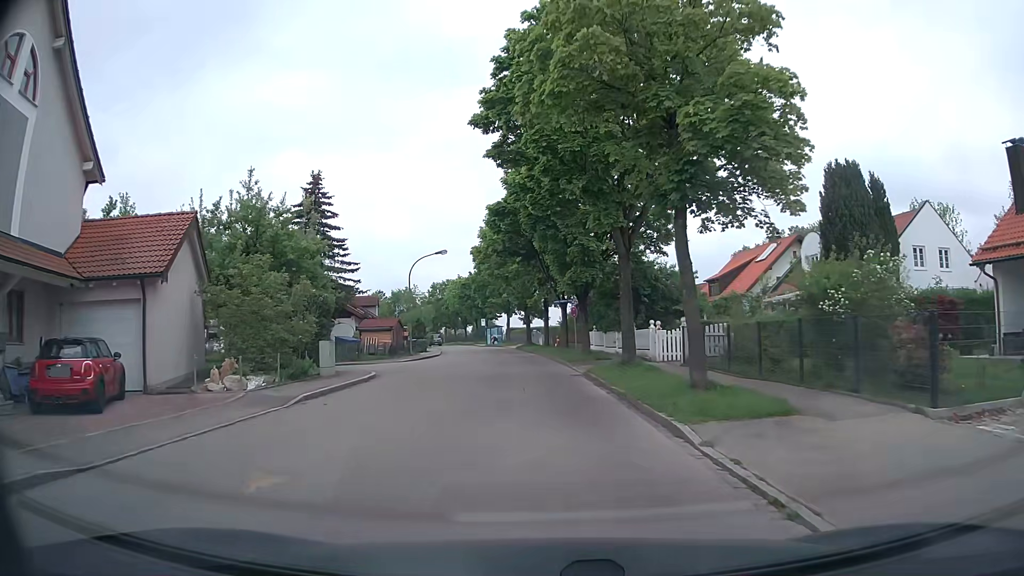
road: residential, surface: asphalt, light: Day
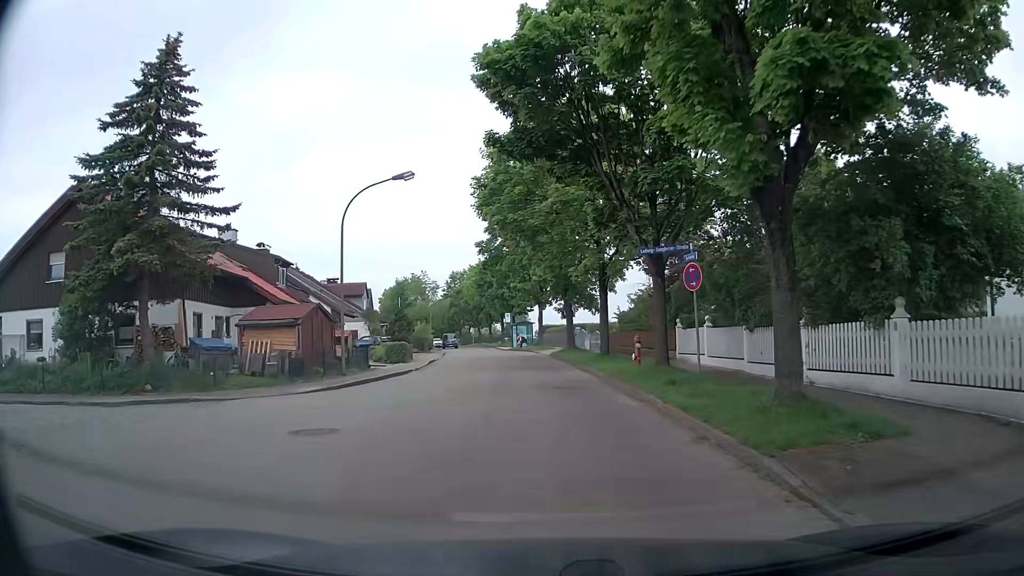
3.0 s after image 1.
(-0.6, +22.9) m; -4°
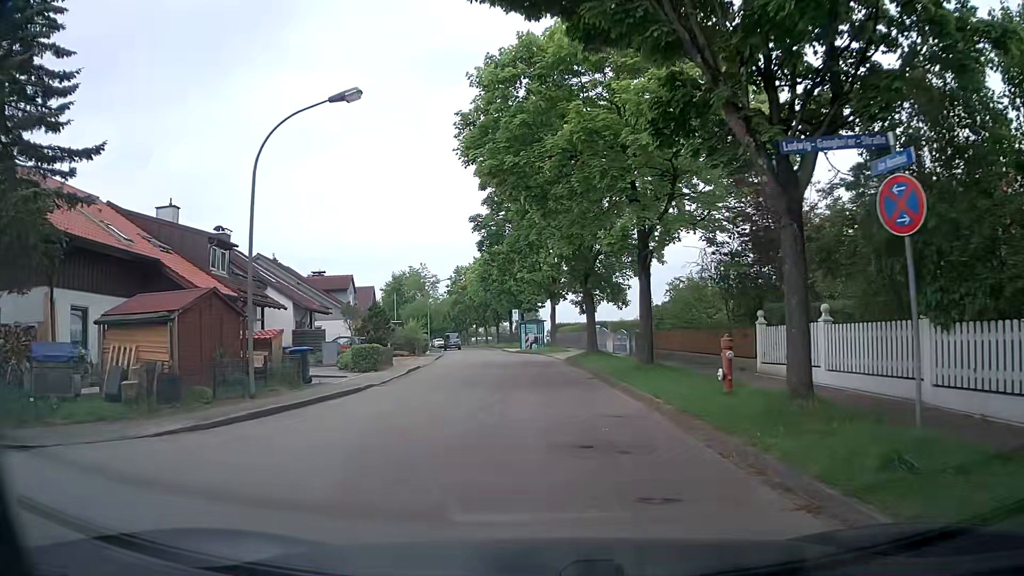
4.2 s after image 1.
(+0.1, +8.7) m; +1°
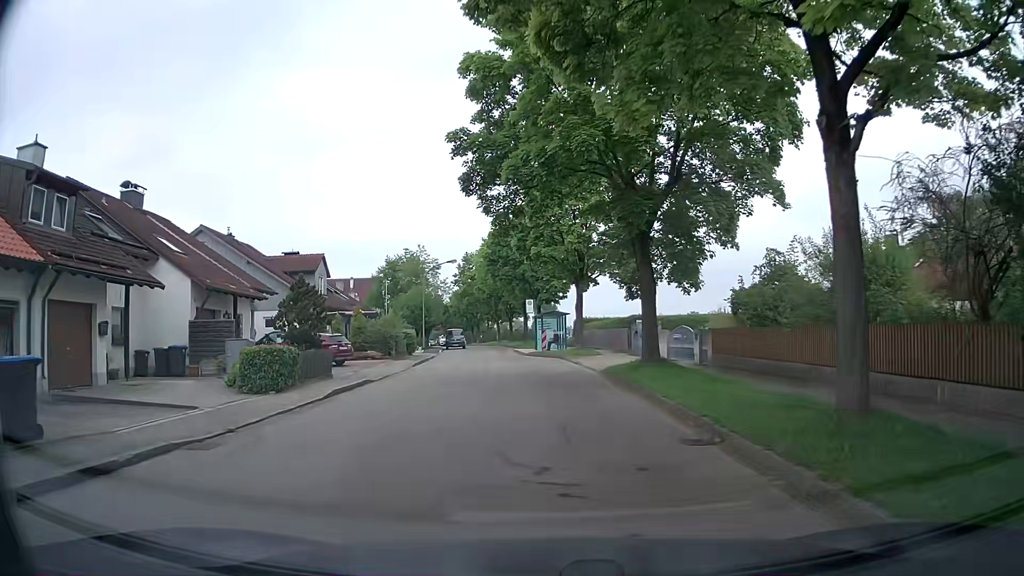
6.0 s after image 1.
(-0.4, +12.6) m; -3°
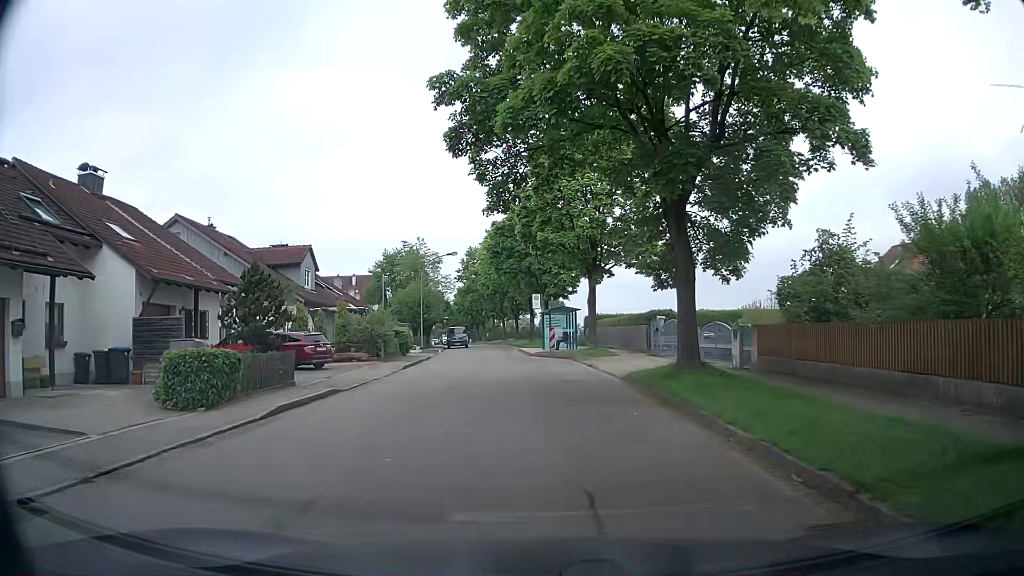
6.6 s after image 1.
(0.0, +4.1) m; 0°
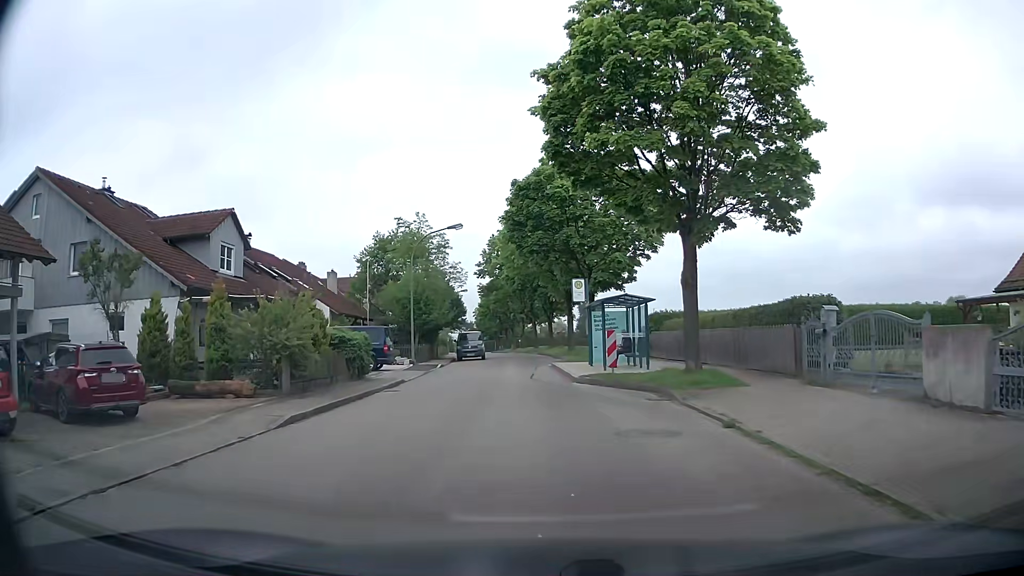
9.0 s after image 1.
(-0.5, +15.4) m; -5°
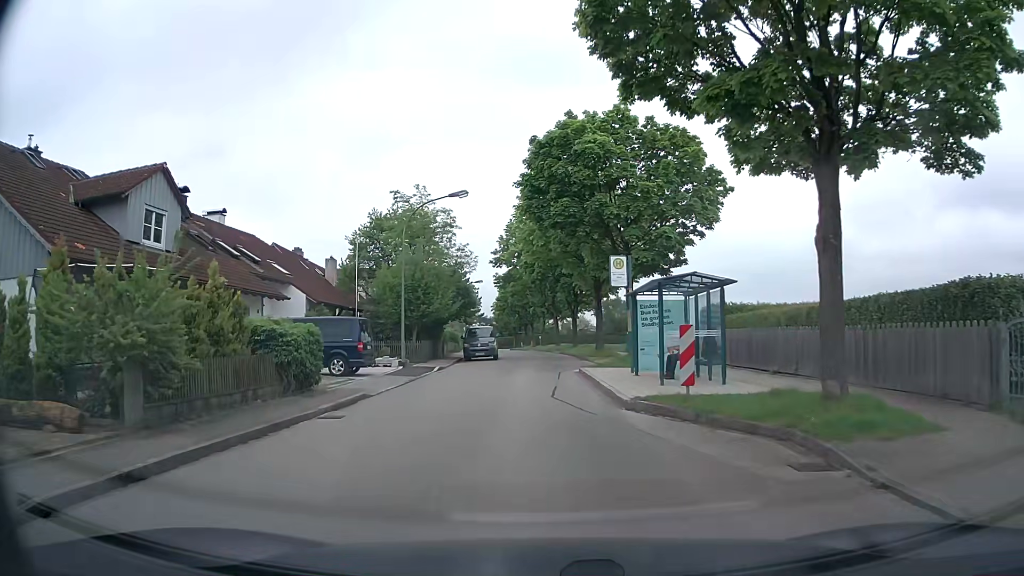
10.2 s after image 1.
(0.0, +7.3) m; -1°
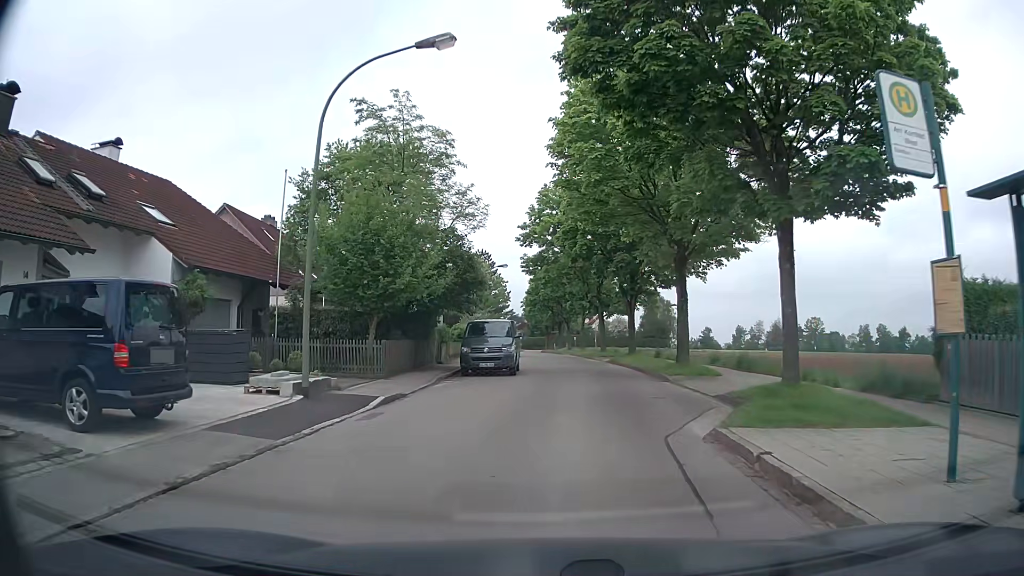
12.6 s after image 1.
(-0.5, +15.1) m; -3°
(0, +10) (+1, +20) (+2, +30) (+2, +40) (+2, +50) (+1, +60) (0, +70) (-1, +80) (-1, +90) (-2, +100) m
